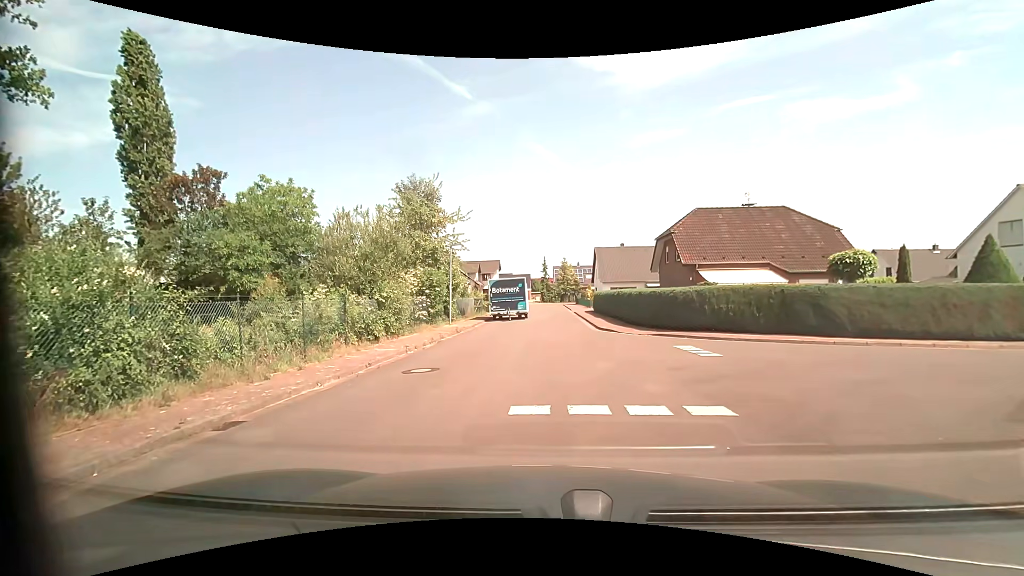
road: residential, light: Day
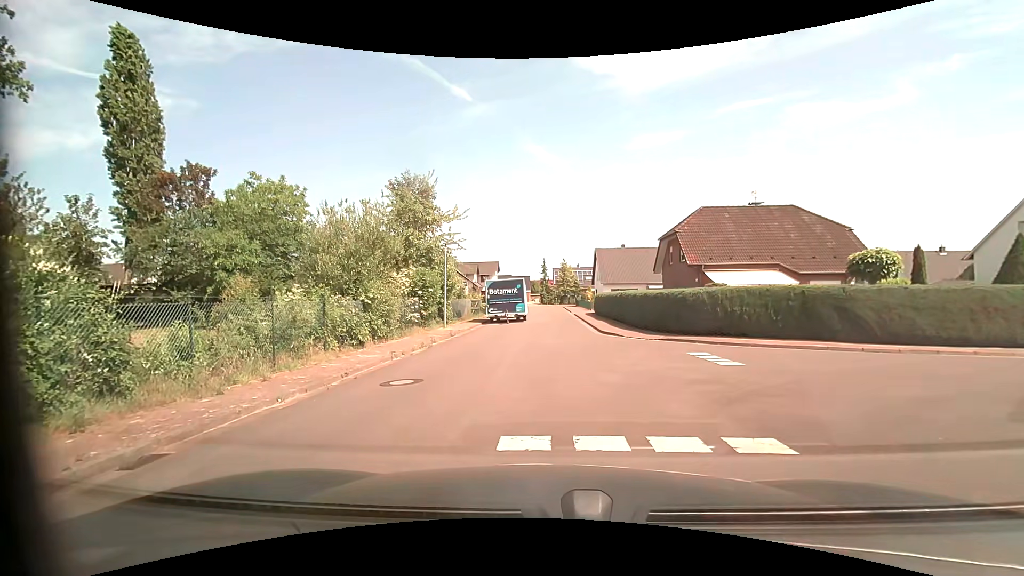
(0.0, +1.4) m; -1°
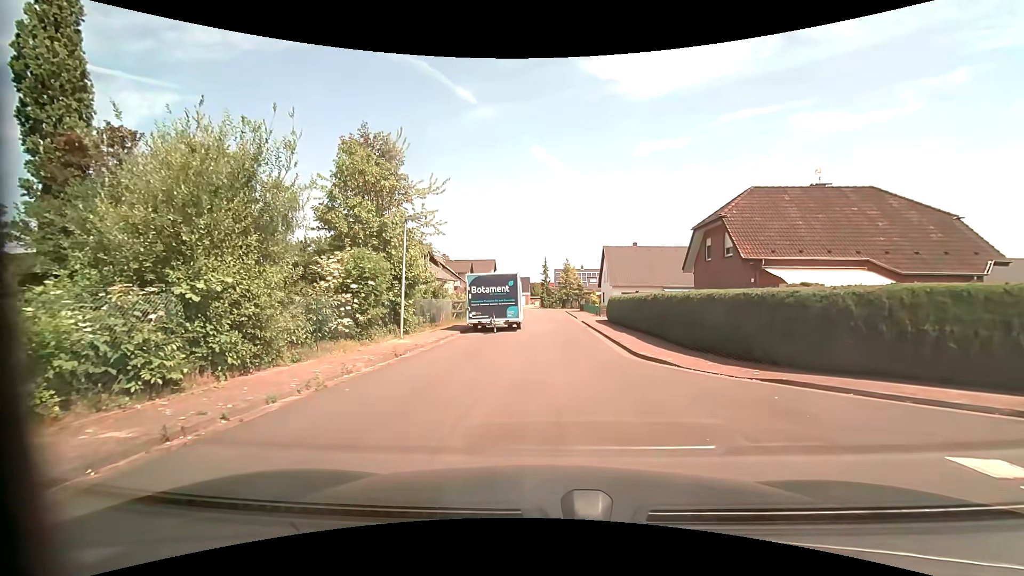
(0.0, +8.4) m; 0°
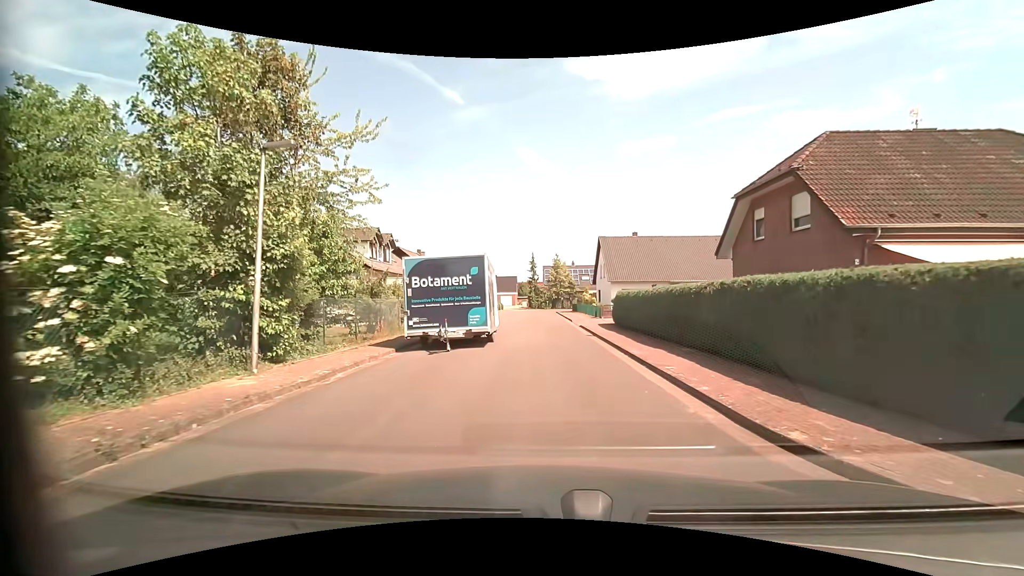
(+0.1, +8.9) m; +2°
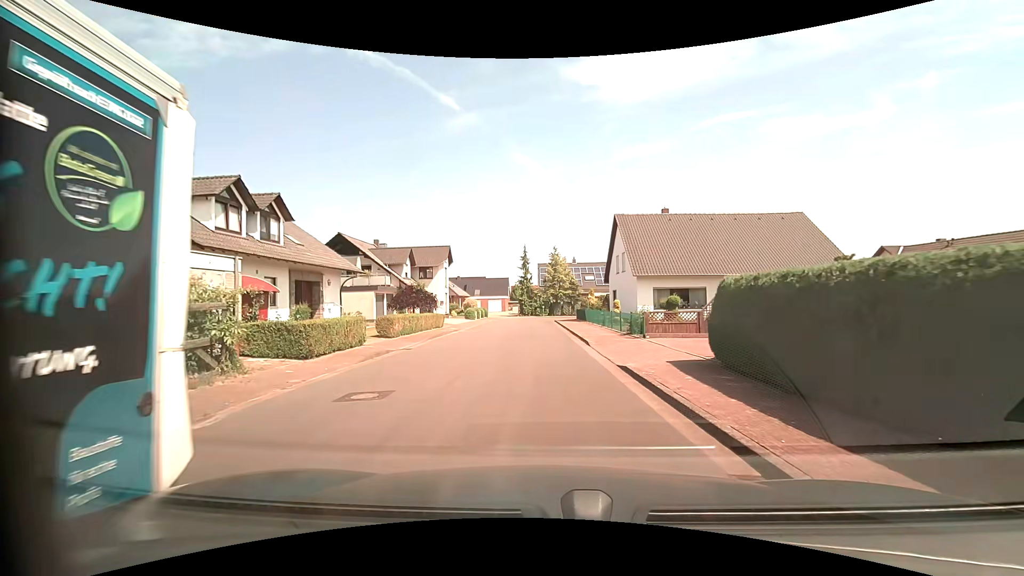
(0.0, +16.5) m; -1°
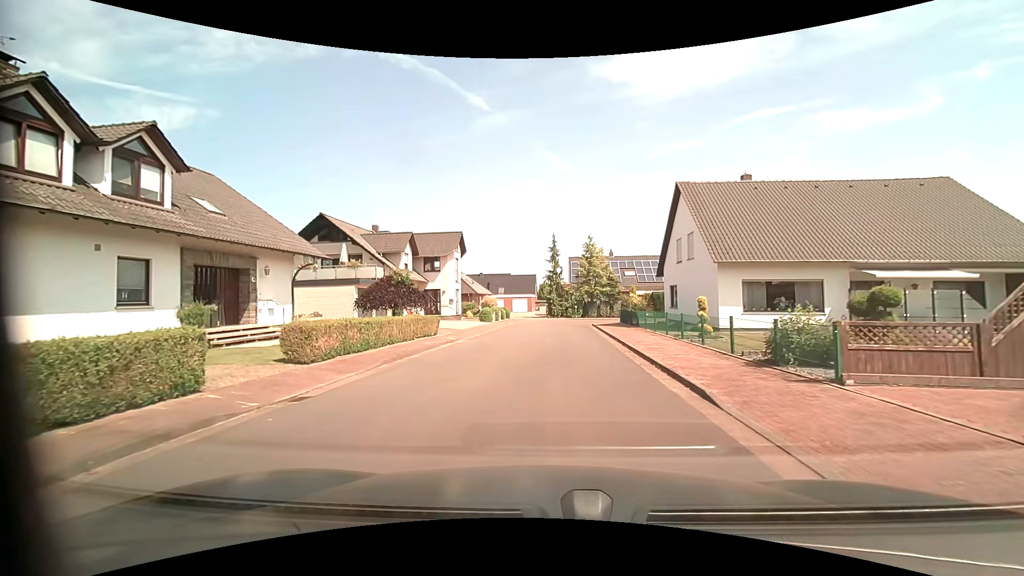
(-0.2, +9.9) m; -3°
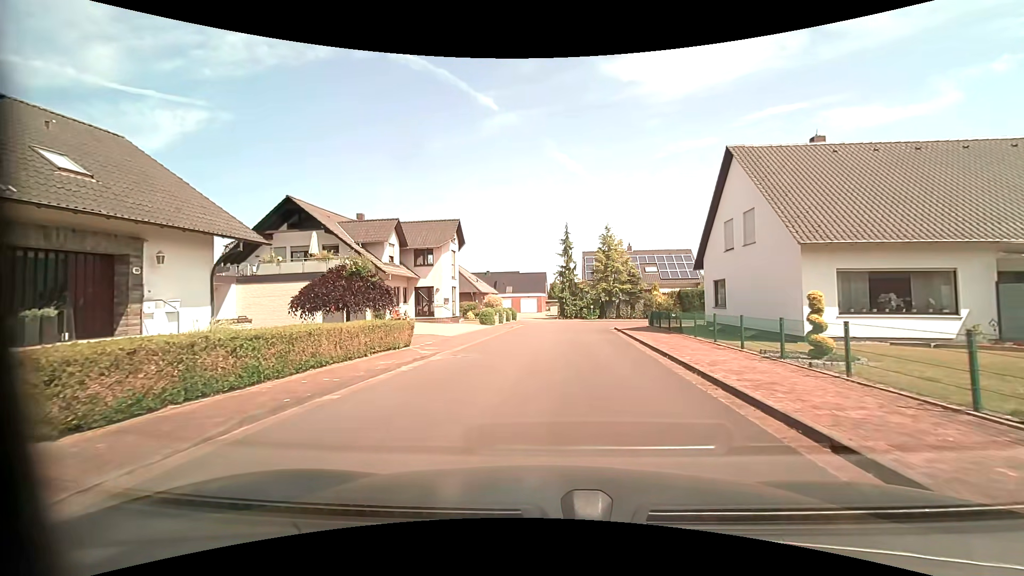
(-0.1, +6.3) m; -1°
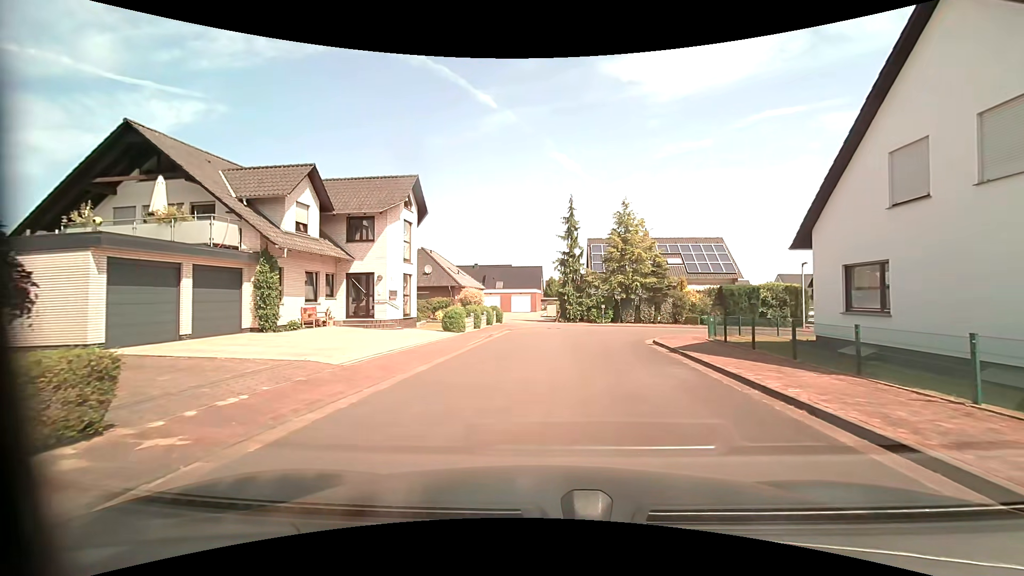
(-0.1, +11.8) m; +1°
(0, +10) (+1, +20) (+5, +29) (+14, +32) (+24, +32) (+34, +31) (+44, +30) (+54, +30) (+64, +31) (+74, +31) m
